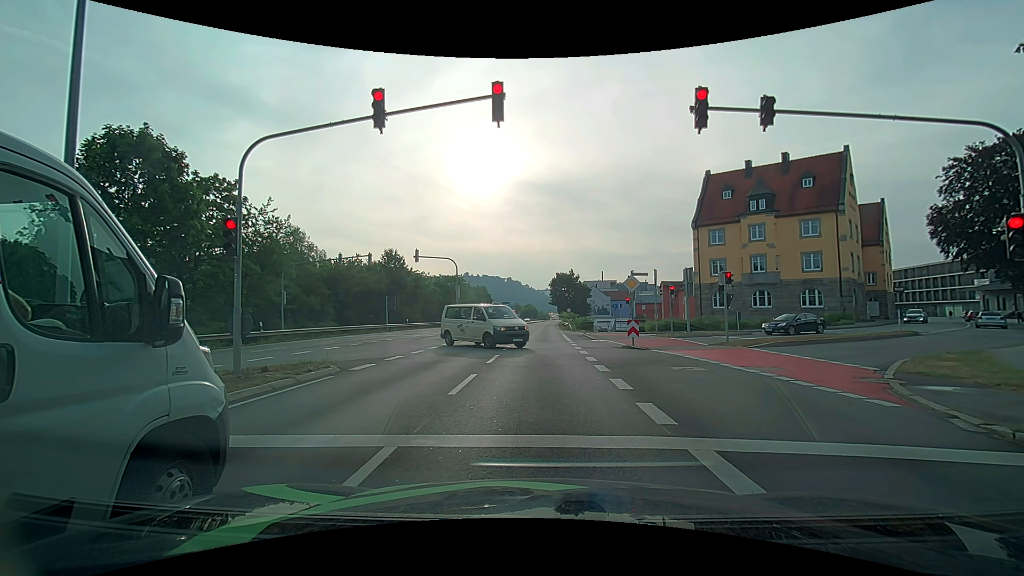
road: primary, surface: asphalt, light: Day
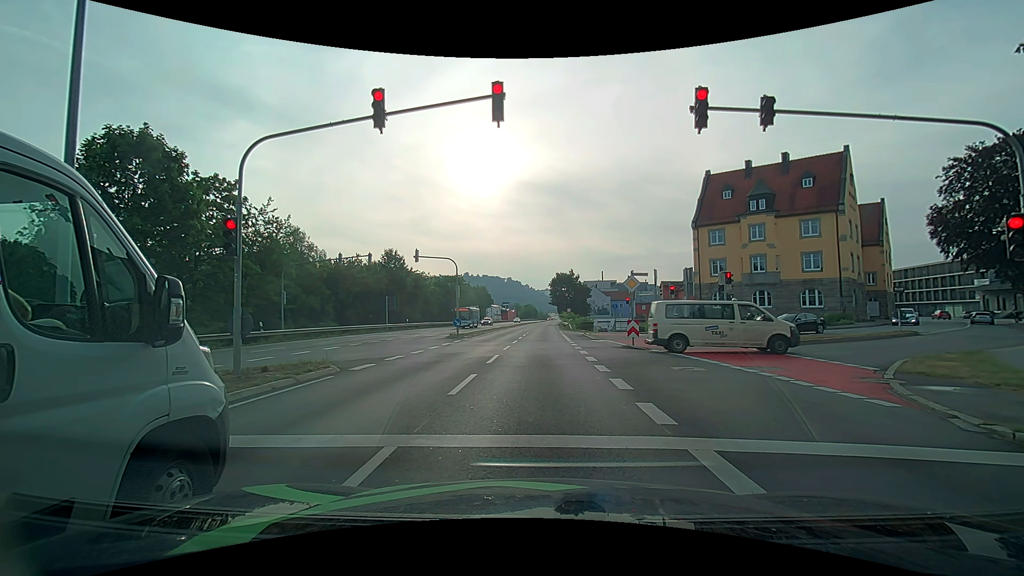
(0.0, 0.0) m; 0°
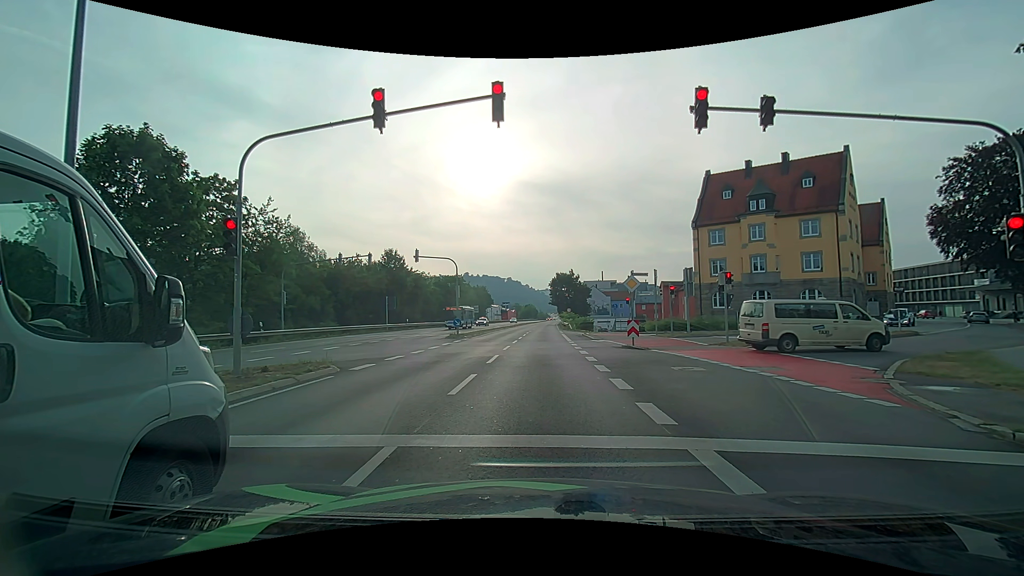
(0.0, 0.0) m; 0°
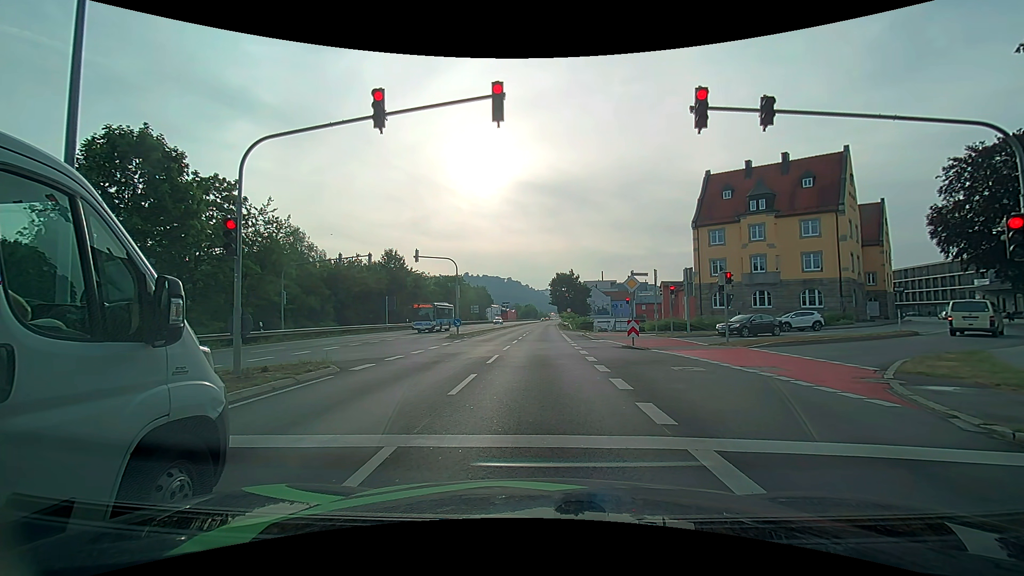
(0.0, 0.0) m; 0°
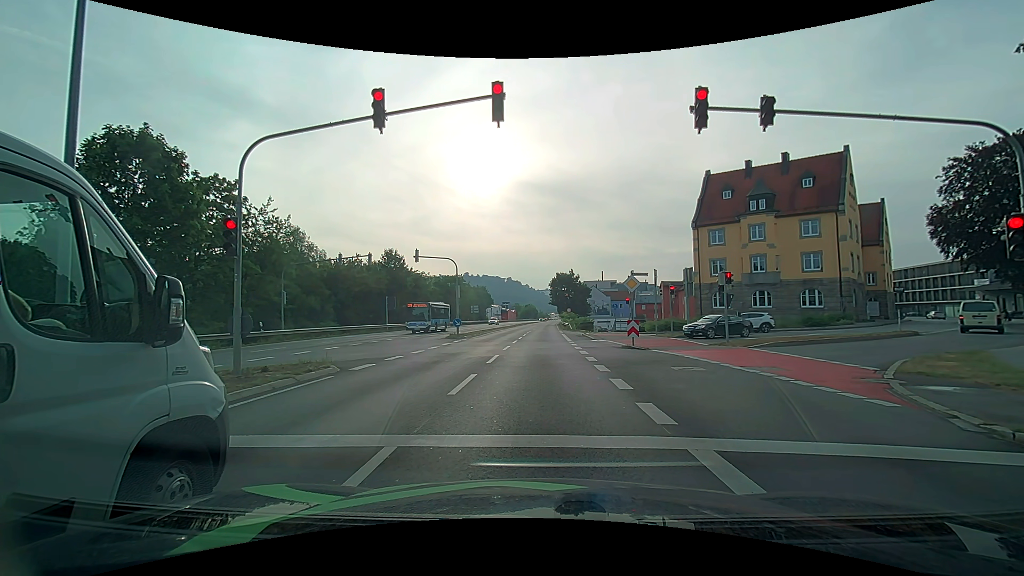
(0.0, 0.0) m; 0°
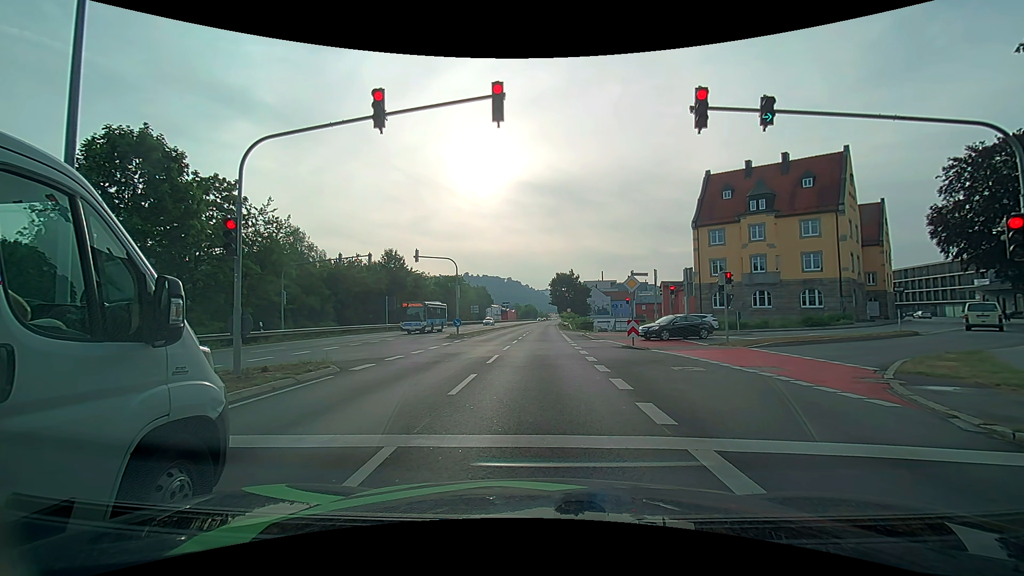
(0.0, 0.0) m; 0°
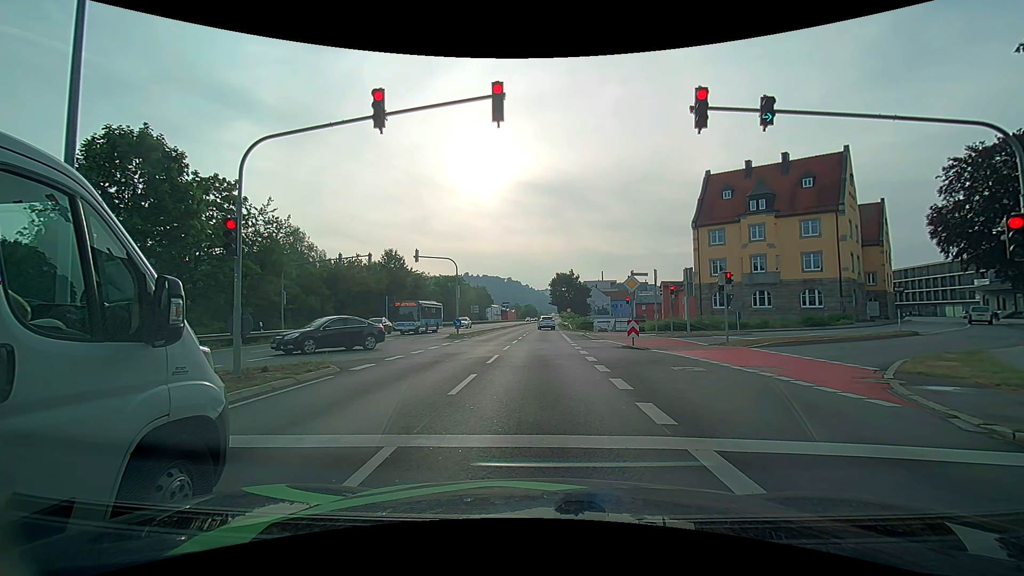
(0.0, 0.0) m; 0°
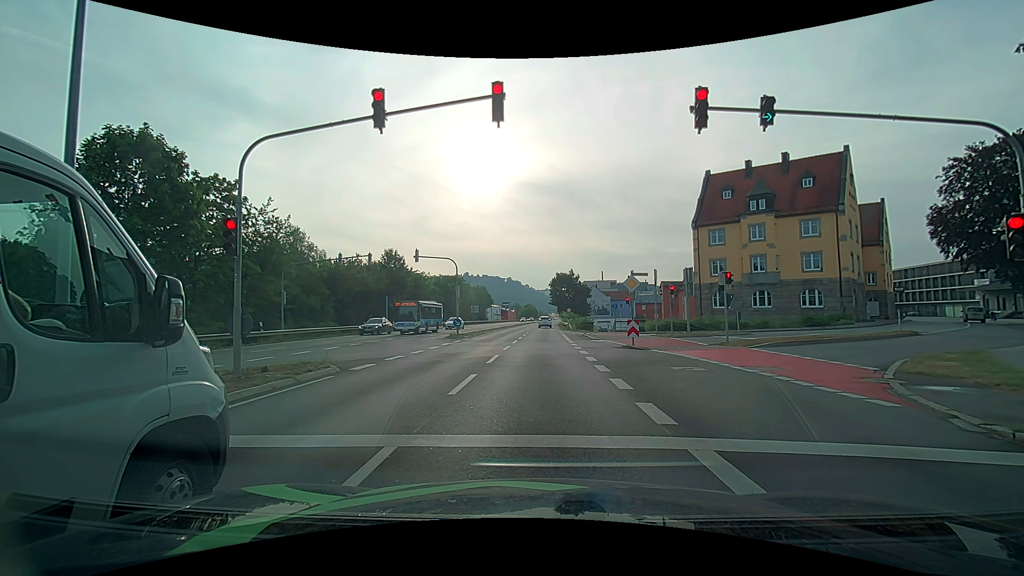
(0.0, 0.0) m; 0°
(0, +10) (0, +20) (0, +30) (-1, +40) (-1, +50) (-1, +60) (0, +70) (0, +80) (0, +90) (0, +100) m
